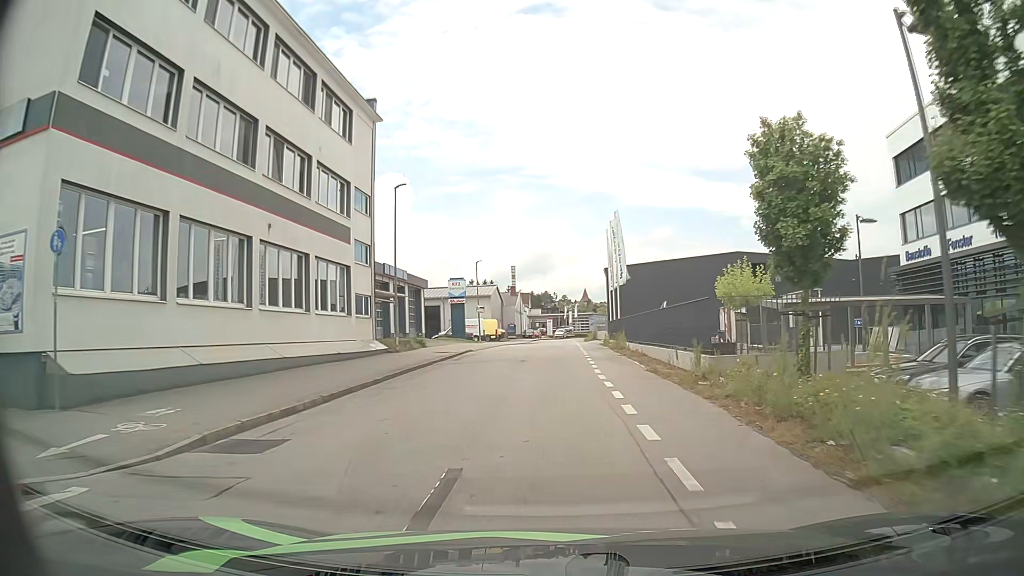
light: Day
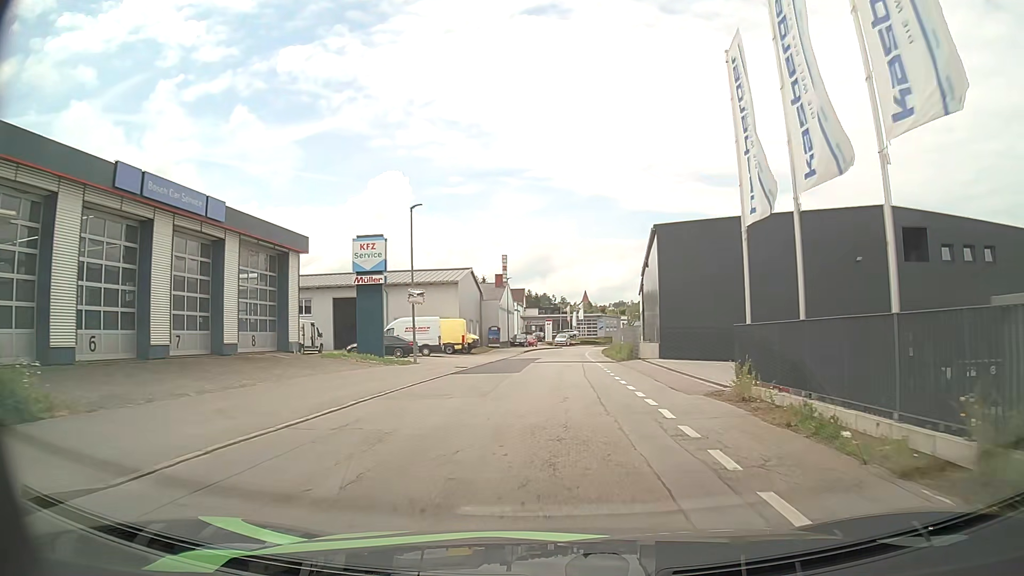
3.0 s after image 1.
(+0.1, +31.4) m; +1°
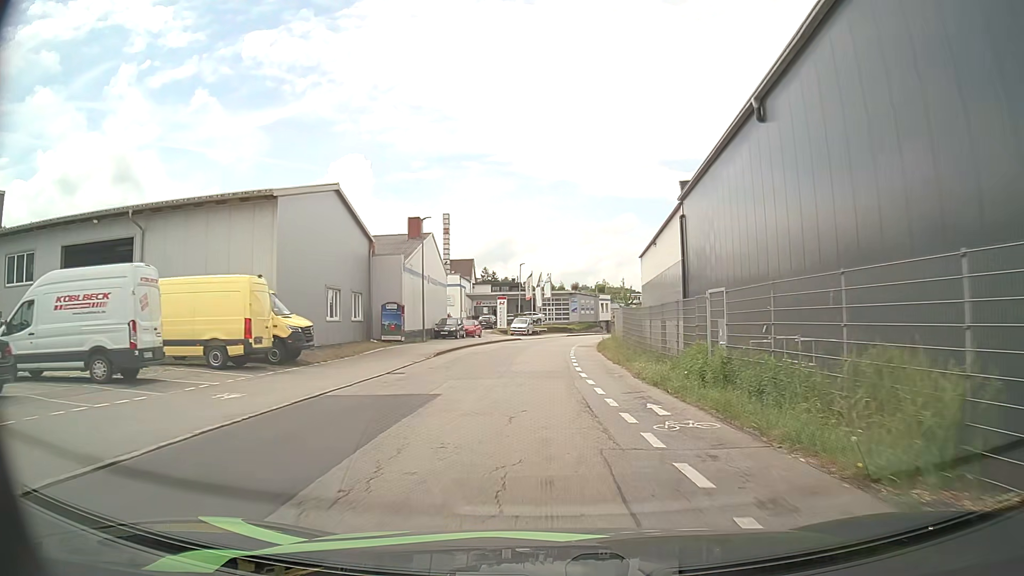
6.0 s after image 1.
(+0.6, +33.1) m; +3°
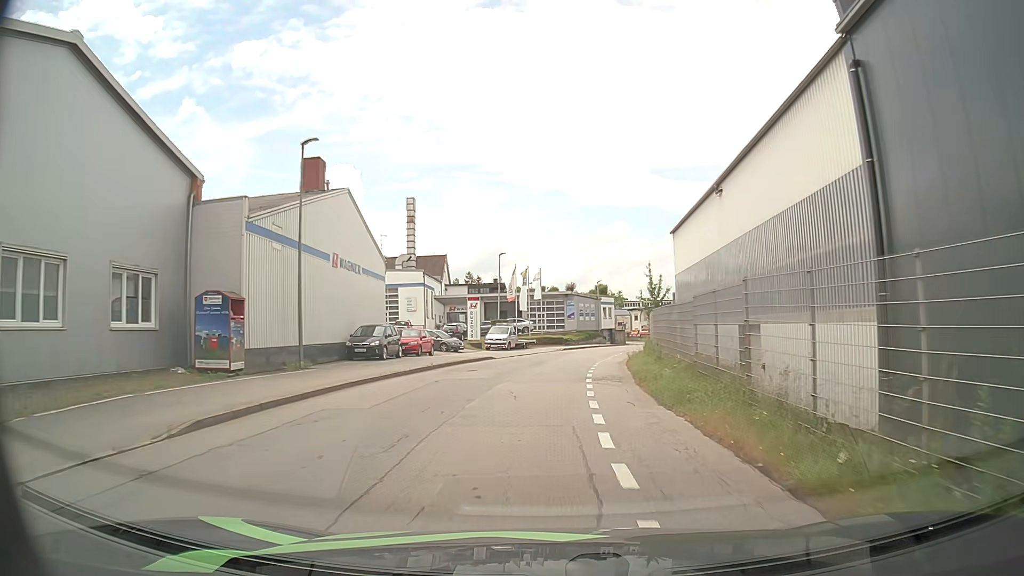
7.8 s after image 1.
(+0.3, +20.1) m; +3°
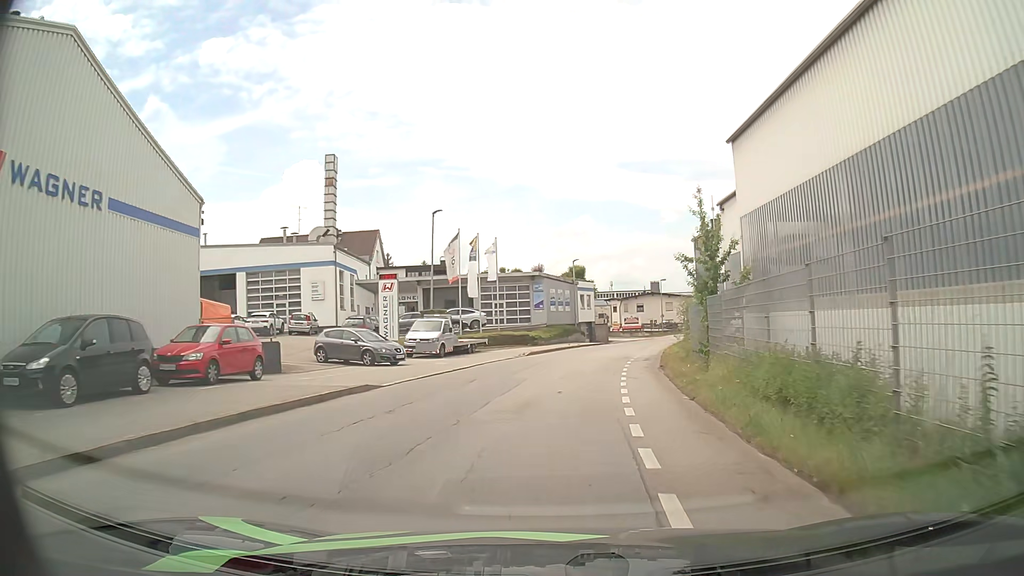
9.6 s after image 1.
(-0.4, +19.6) m; 0°
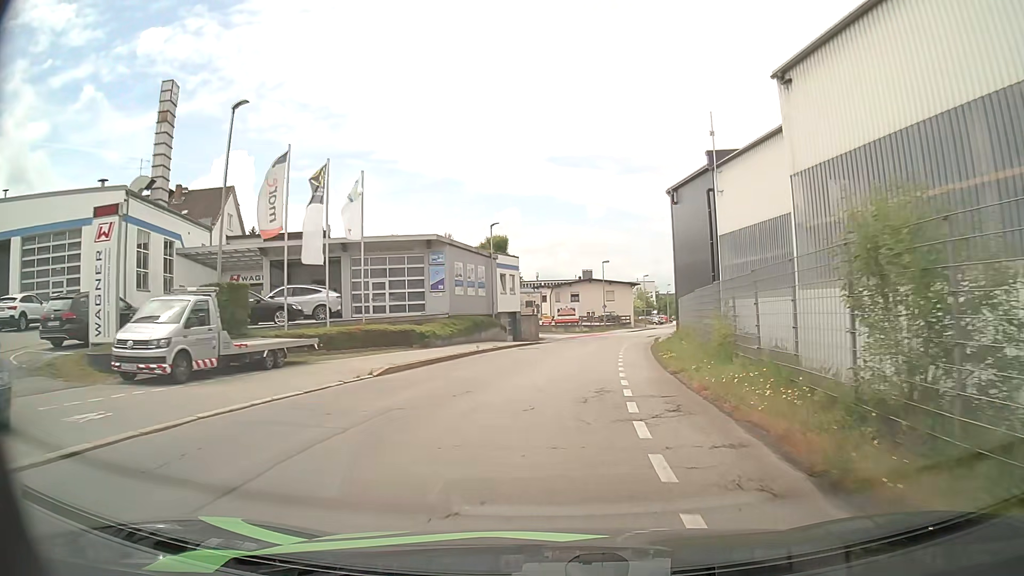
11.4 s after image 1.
(+0.9, +19.1) m; +6°
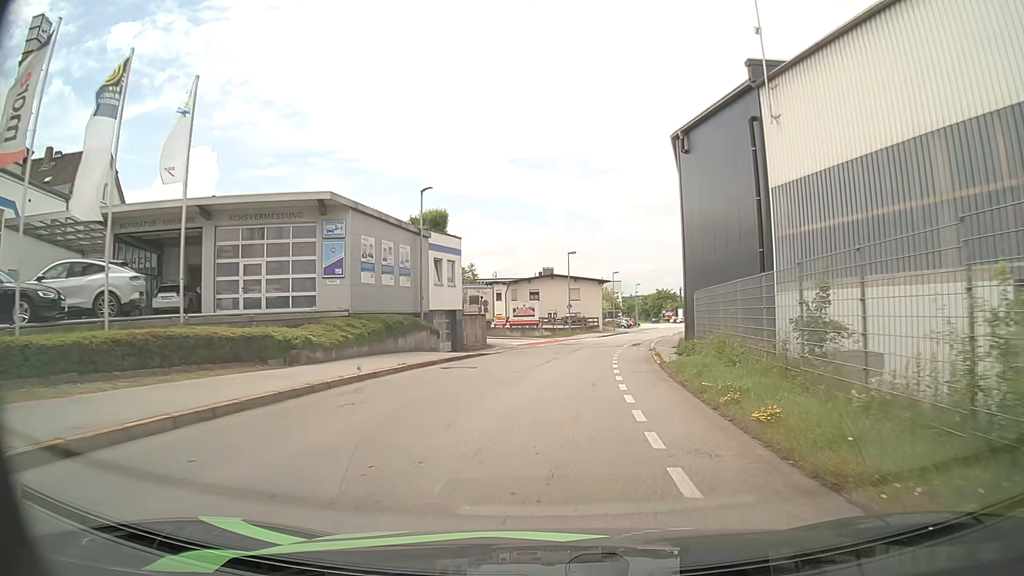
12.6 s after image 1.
(+0.5, +12.6) m; +4°
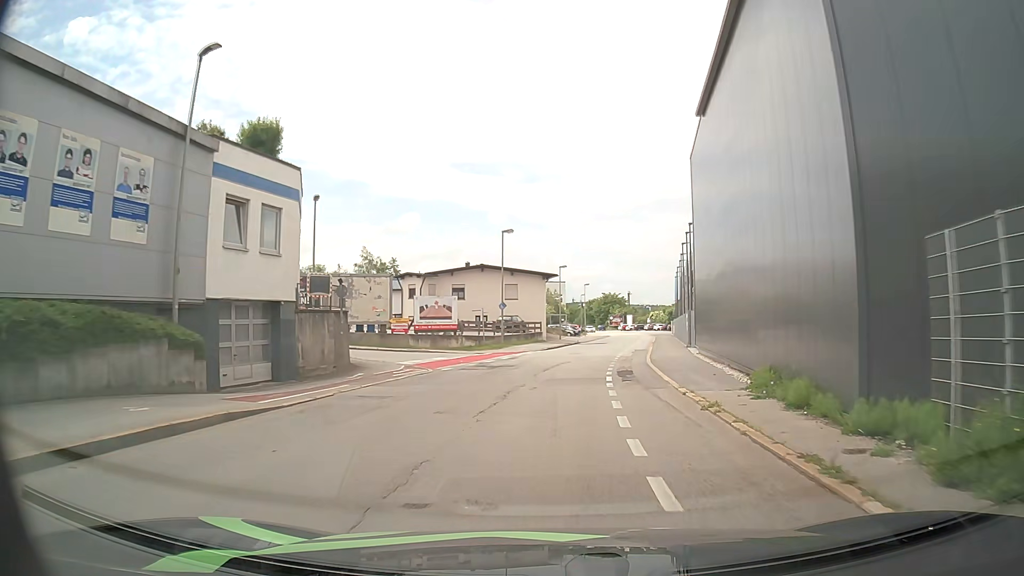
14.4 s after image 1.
(+0.8, +18.5) m; +6°
(0, +10) (+1, +20) (+3, +30) (+4, +40) (+6, +50) (+8, +59) (+10, +69) (+11, +79) (+13, +89) (+14, +99) m
